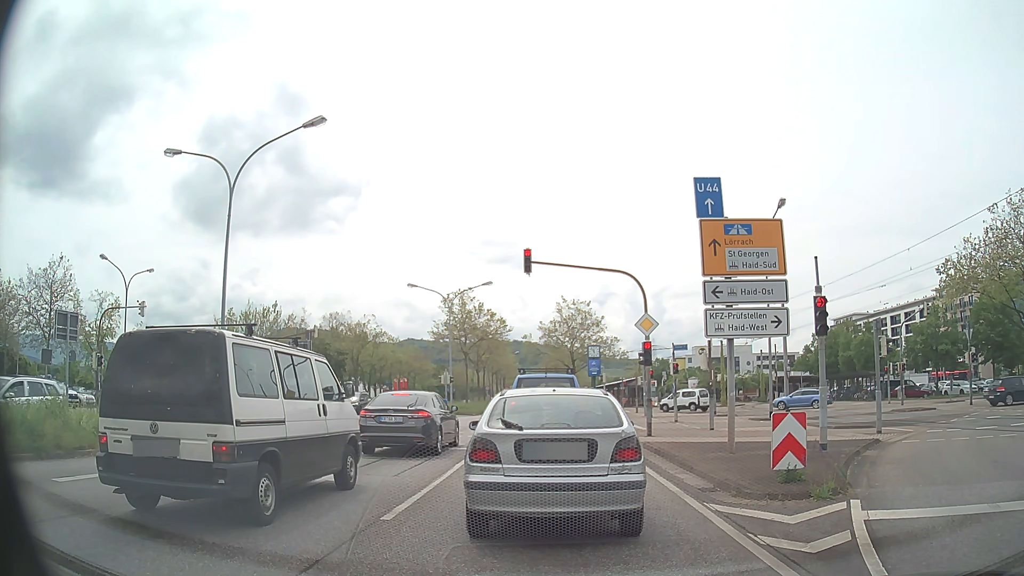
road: primary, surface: asphalt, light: Day
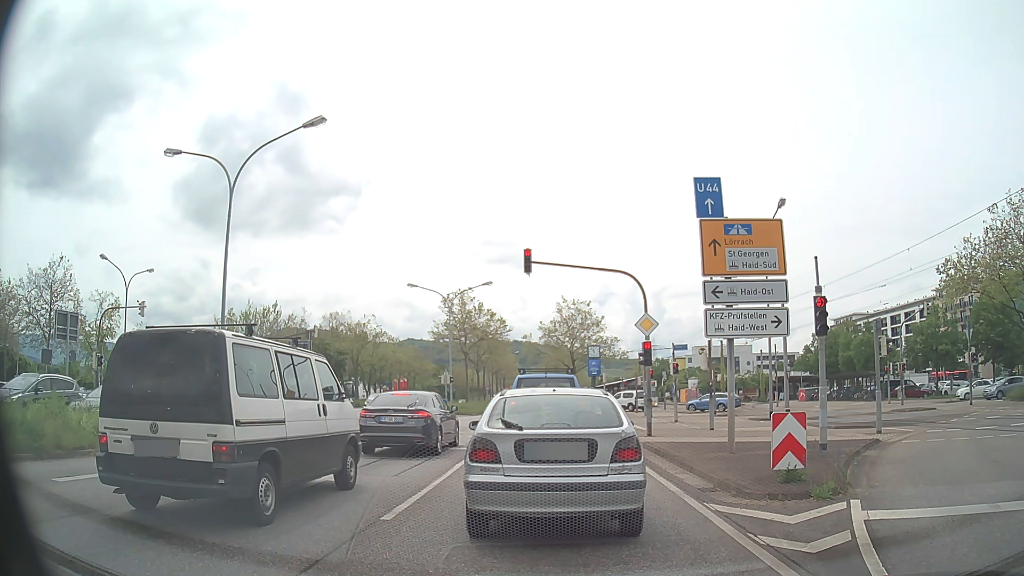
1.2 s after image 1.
(0.0, 0.0) m; 0°
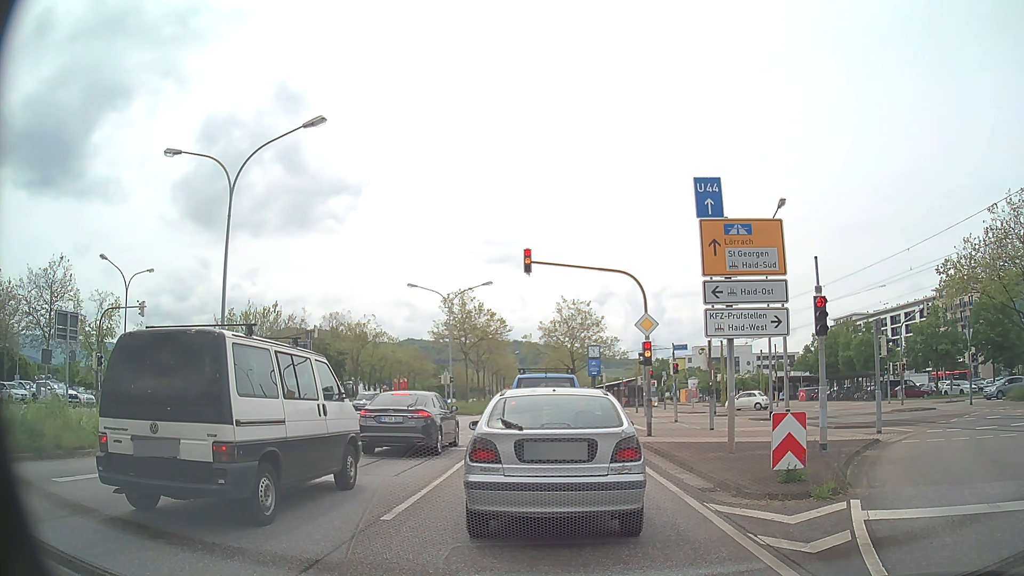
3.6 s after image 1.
(0.0, 0.0) m; 0°
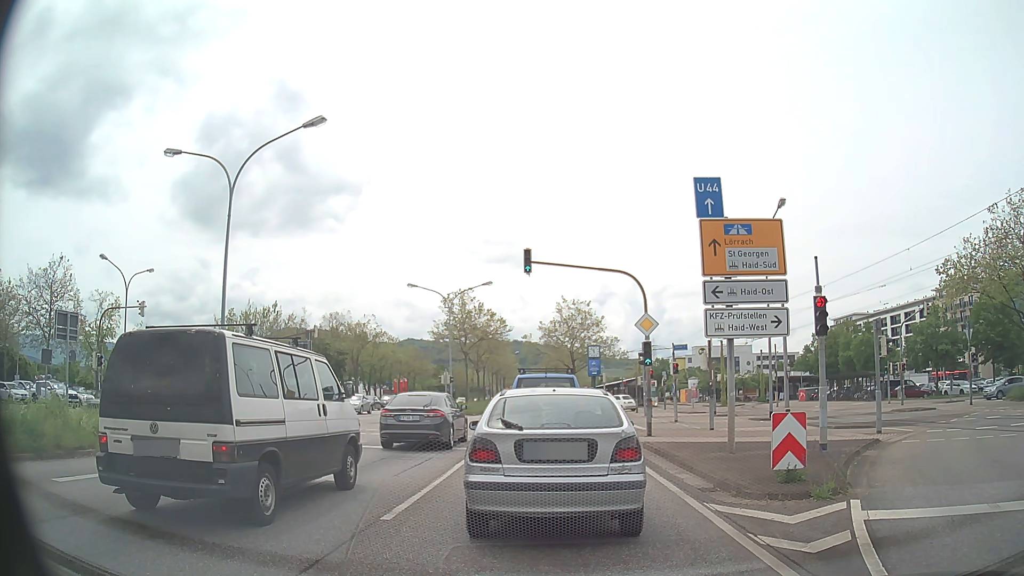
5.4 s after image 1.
(0.0, 0.0) m; 0°
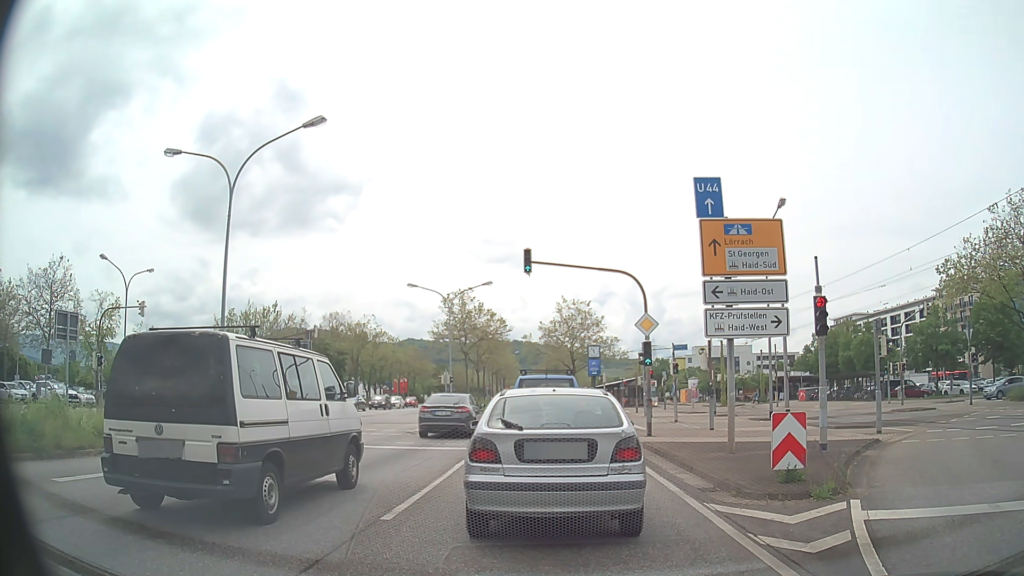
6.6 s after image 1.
(0.0, 0.0) m; 0°
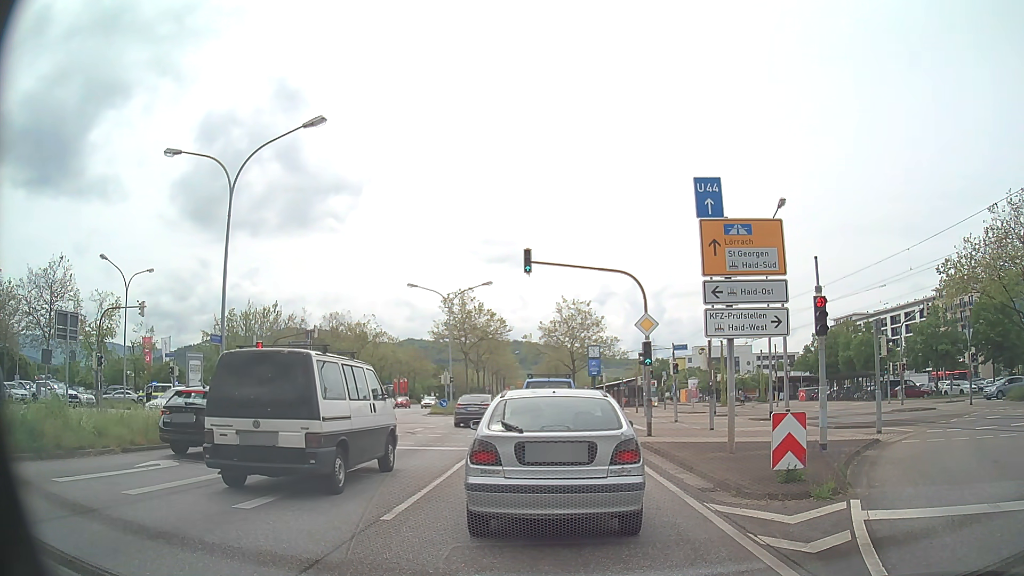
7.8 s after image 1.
(0.0, 0.0) m; 0°
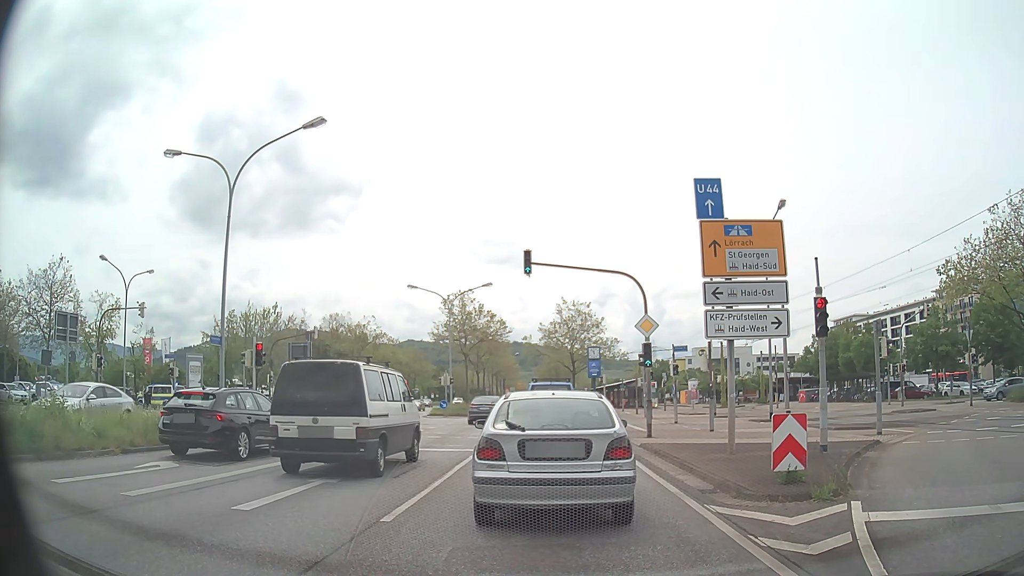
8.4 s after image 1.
(0.0, 0.0) m; 0°
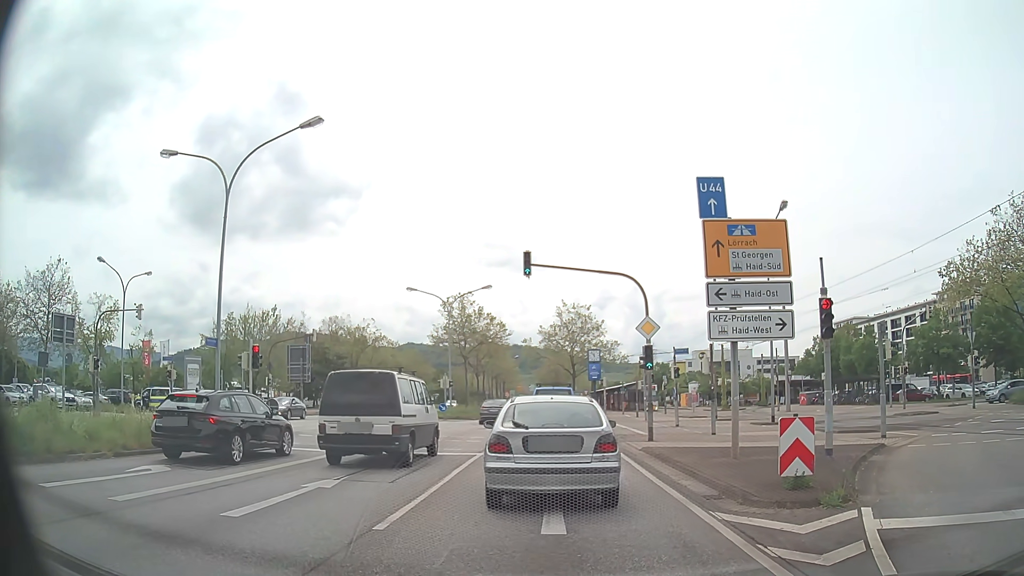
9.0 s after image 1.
(0.0, +0.3) m; 0°
